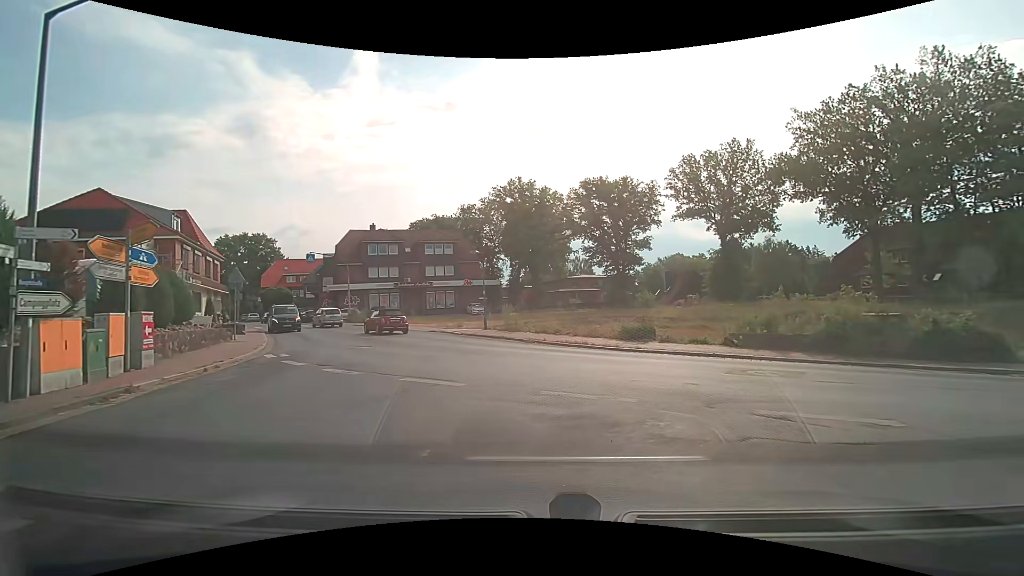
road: tertiary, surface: asphalt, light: Day
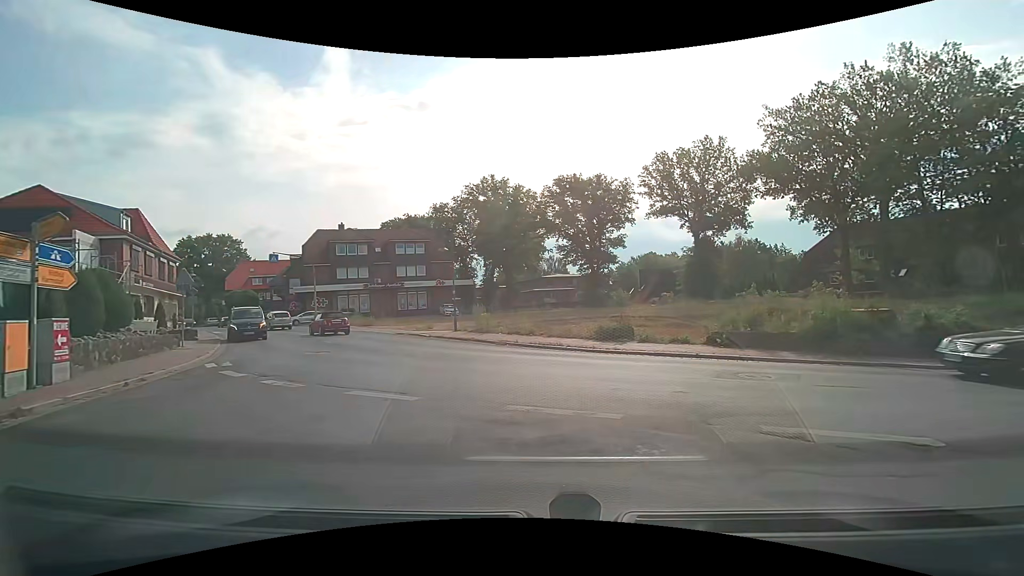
(0.0, +1.3) m; +3°
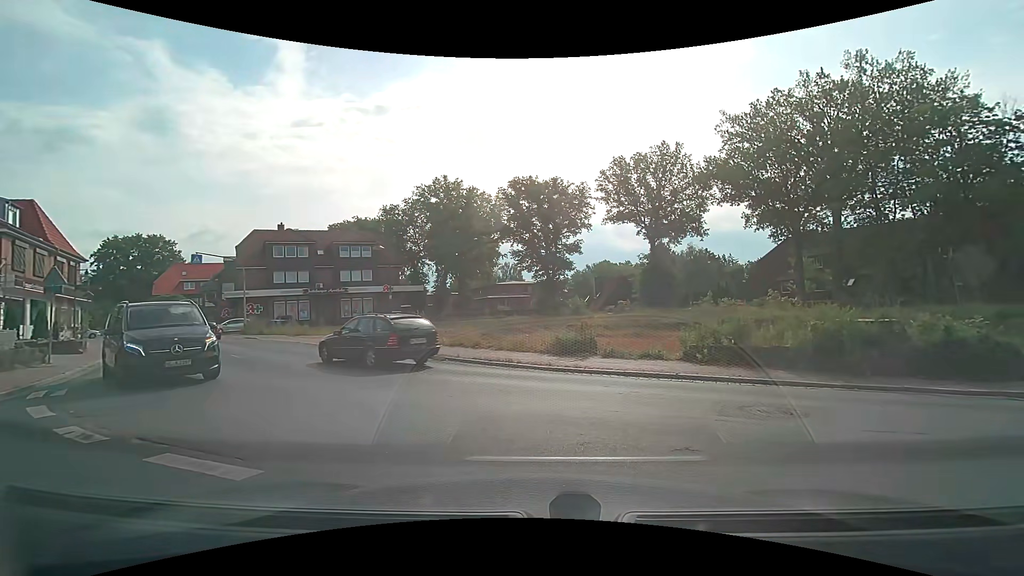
(+0.1, +3.0) m; +6°
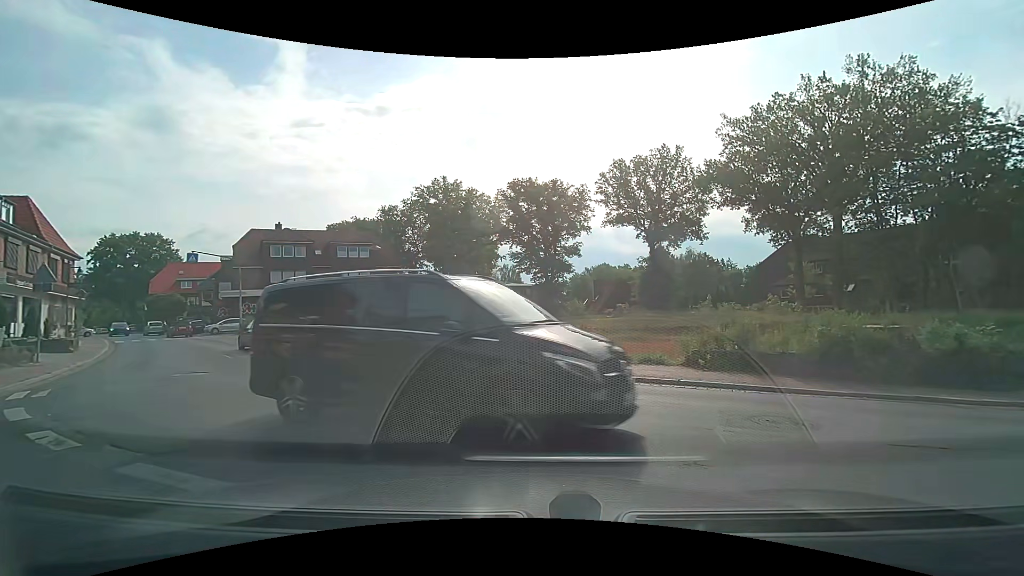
(0.0, +0.4) m; 0°
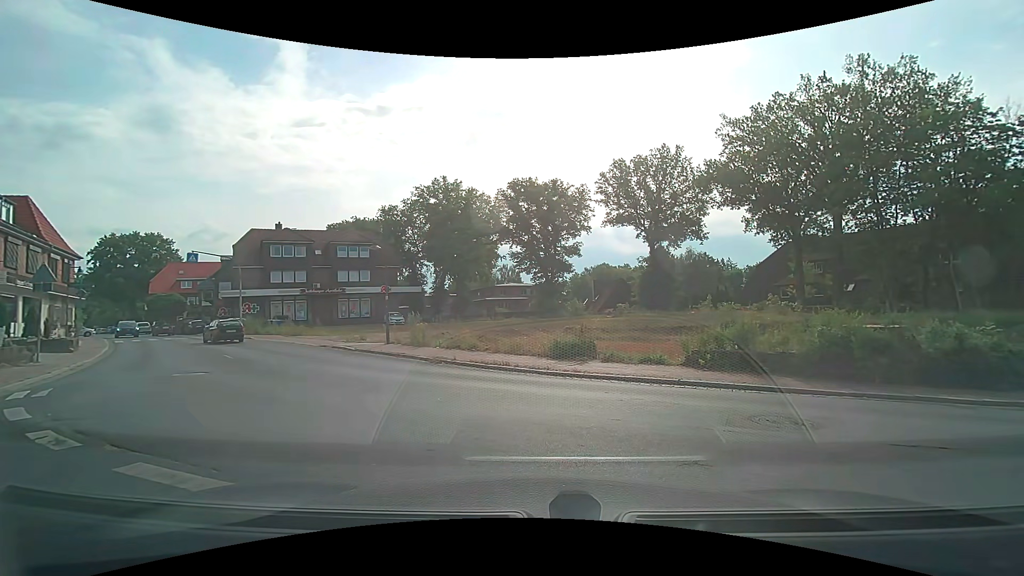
(0.0, 0.0) m; 0°
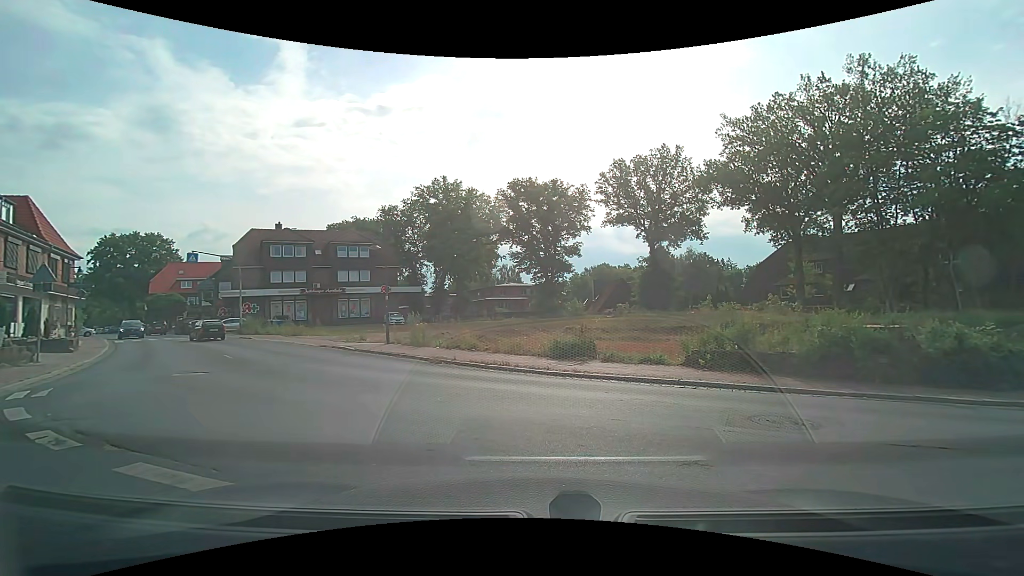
(0.0, 0.0) m; 0°
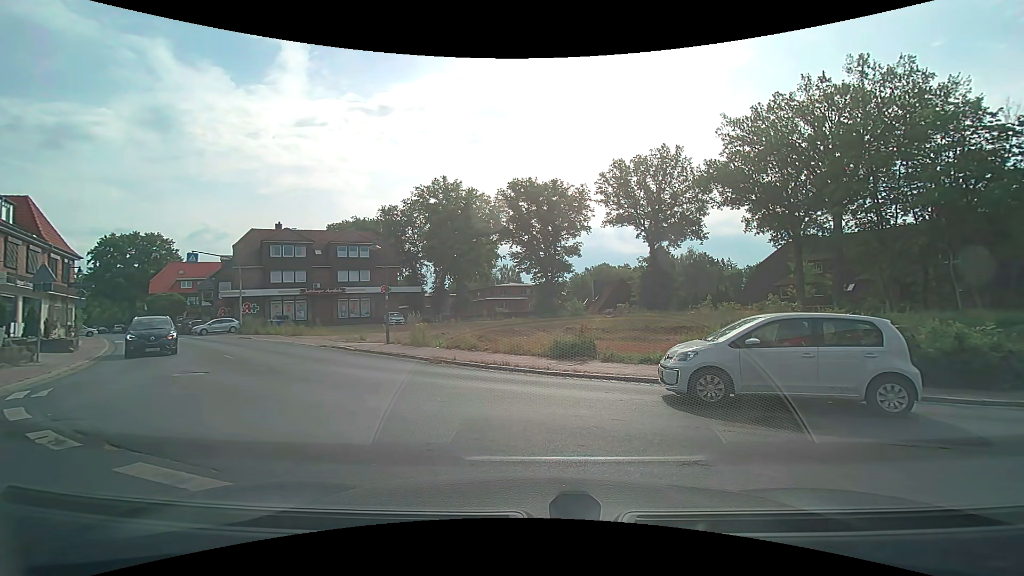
(0.0, 0.0) m; 0°
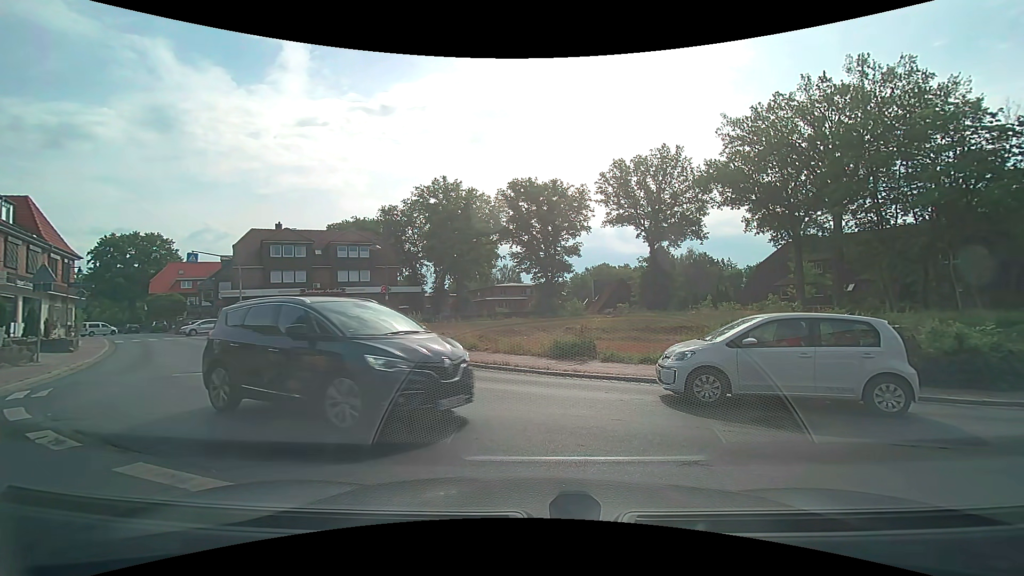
(0.0, 0.0) m; 0°
